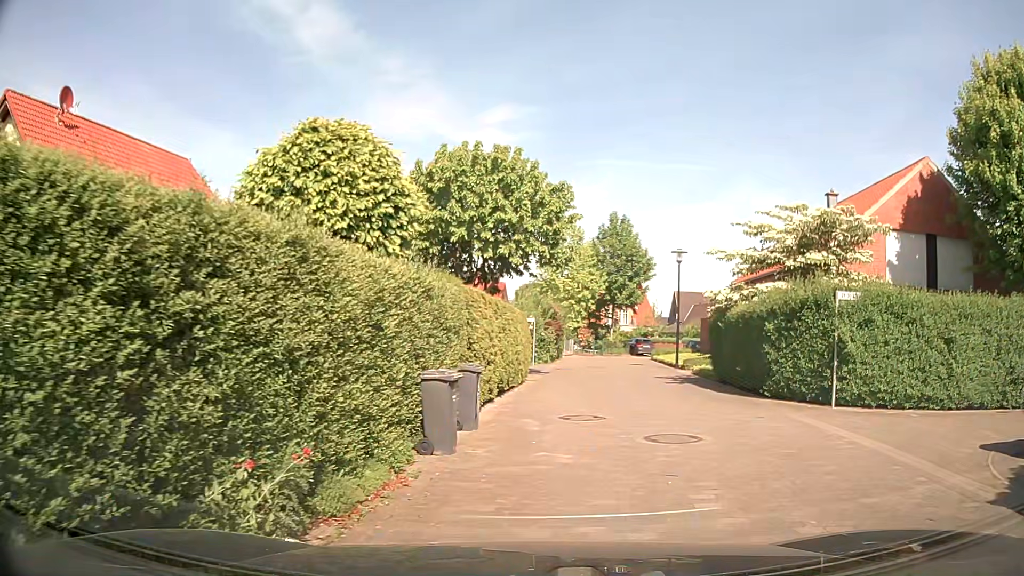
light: Day
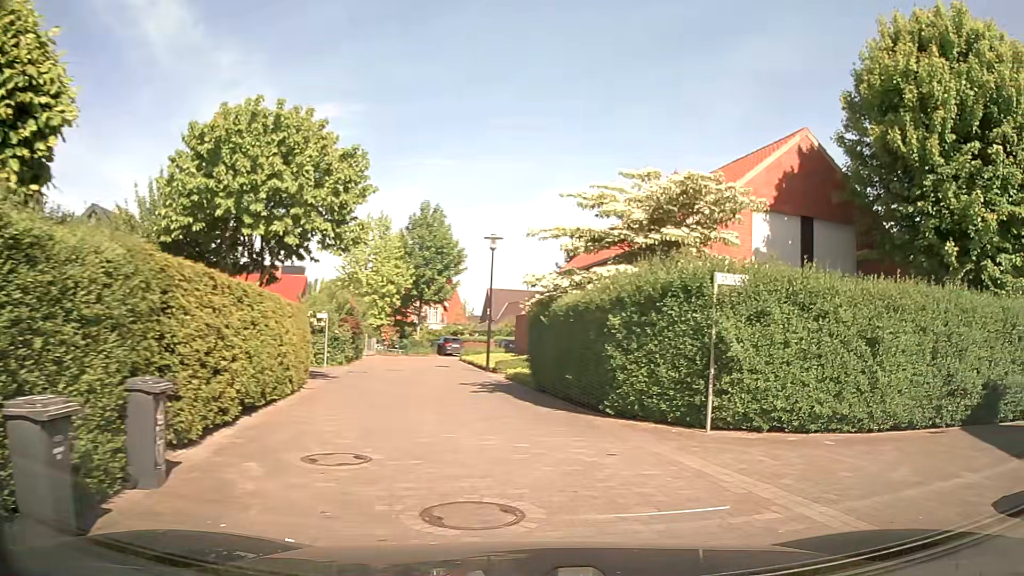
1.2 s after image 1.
(+0.4, +4.0) m; +15°
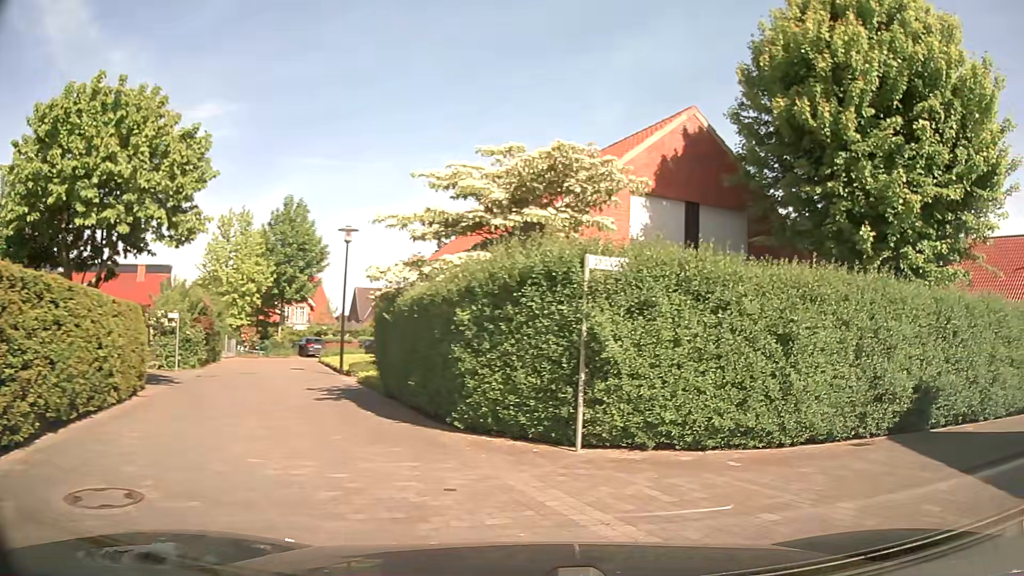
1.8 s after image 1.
(+0.2, +1.9) m; +11°
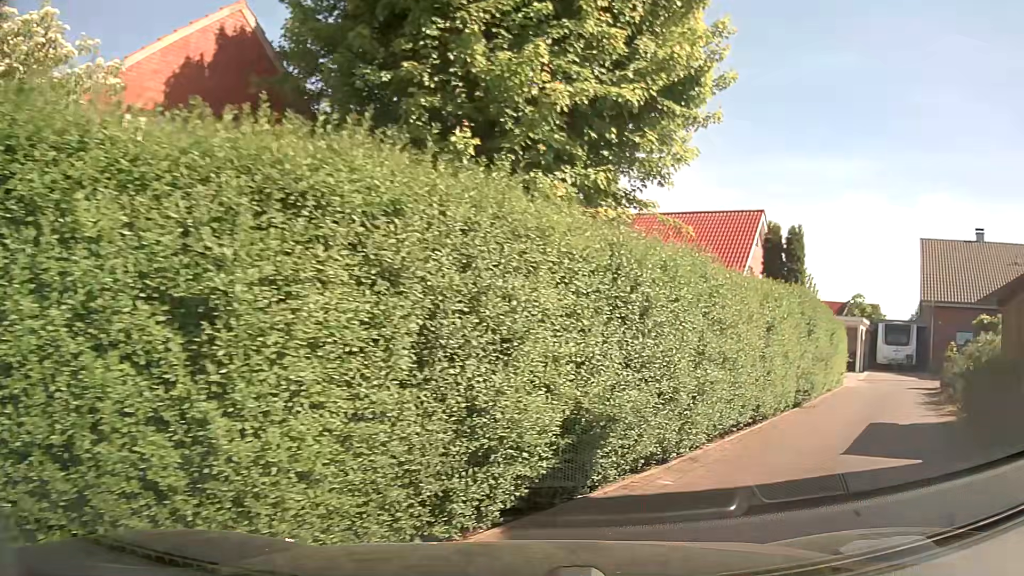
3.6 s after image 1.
(+1.8, +5.5) m; +33°
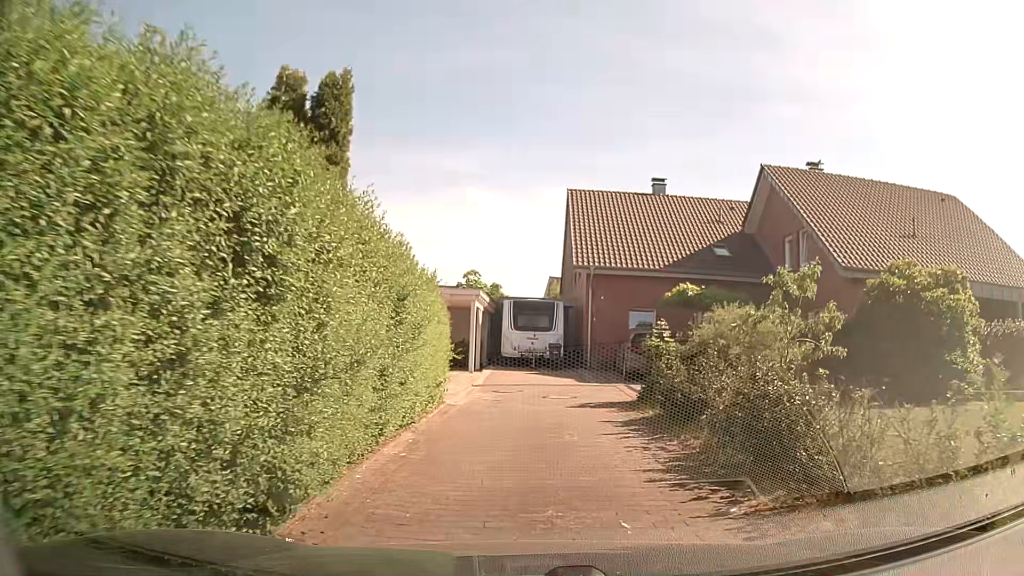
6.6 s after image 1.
(+5.0, +10.4) m; +34°
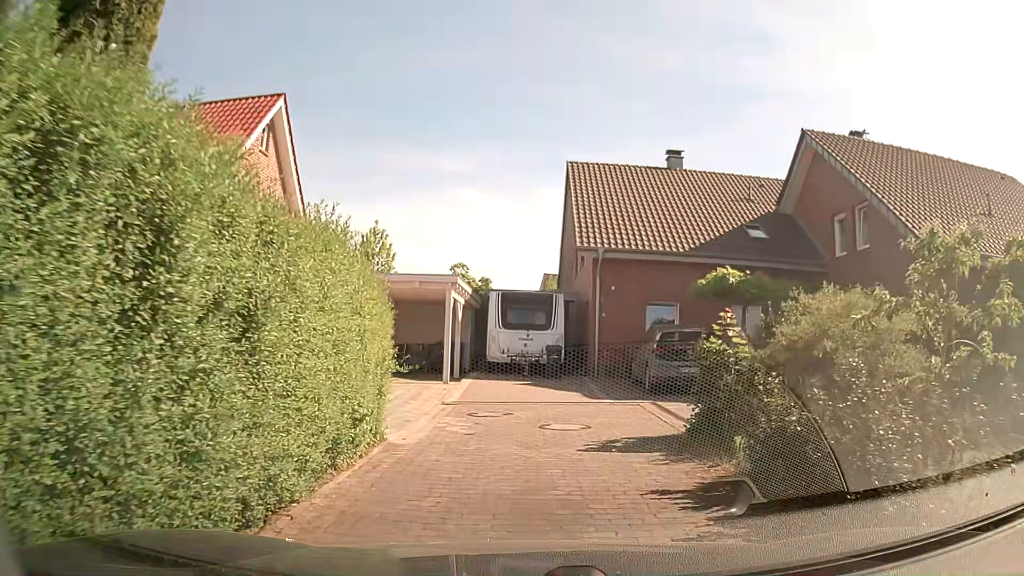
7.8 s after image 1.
(+0.1, +5.1) m; +2°
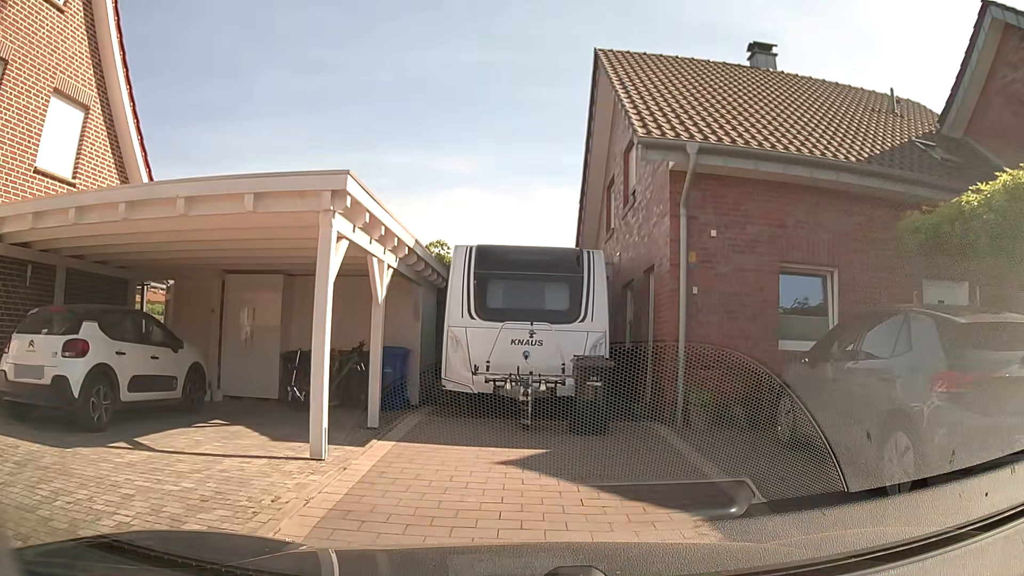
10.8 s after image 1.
(0.0, +10.7) m; +1°
